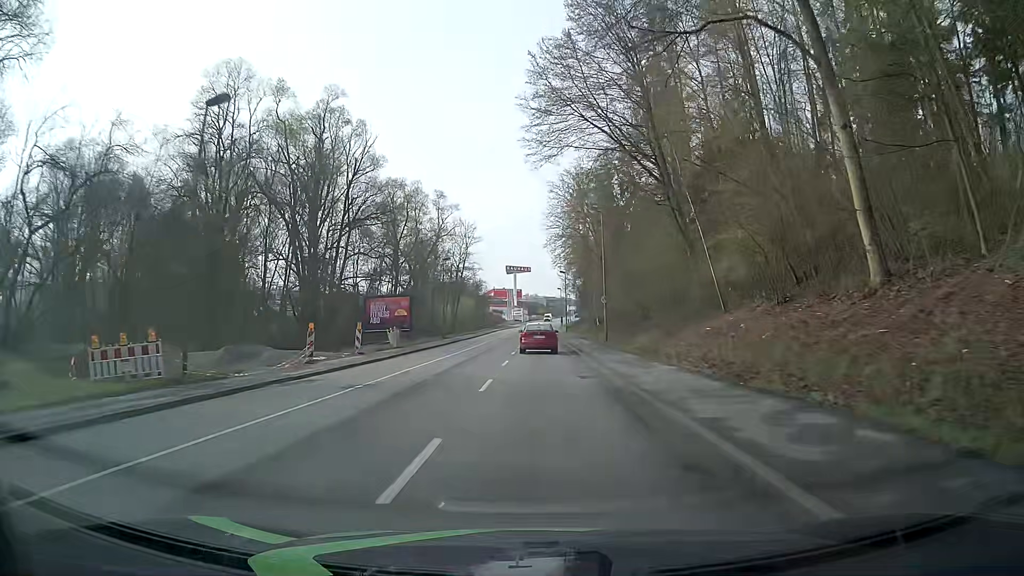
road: tertiary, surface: asphalt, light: Day
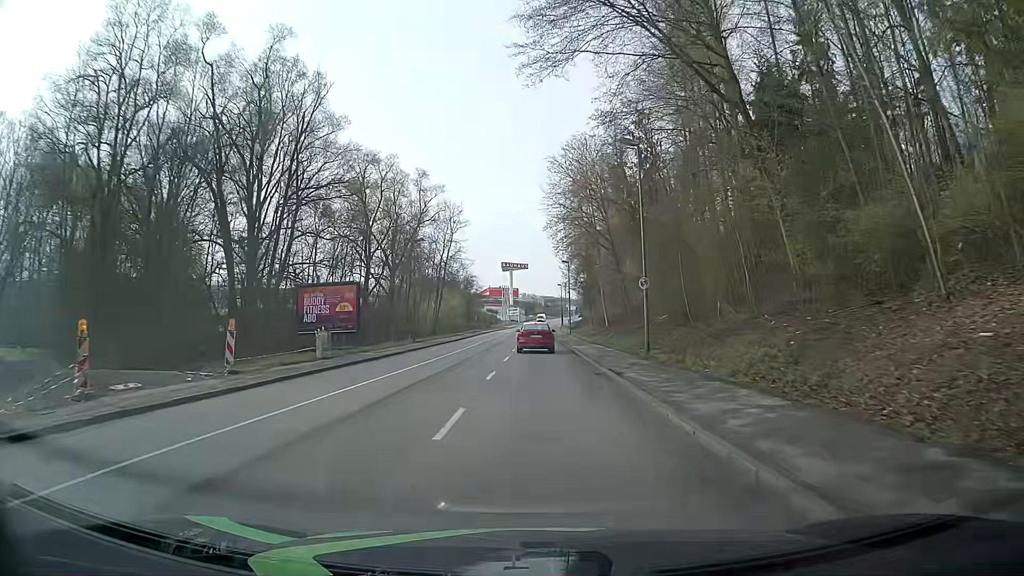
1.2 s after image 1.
(+0.3, +15.2) m; +1°
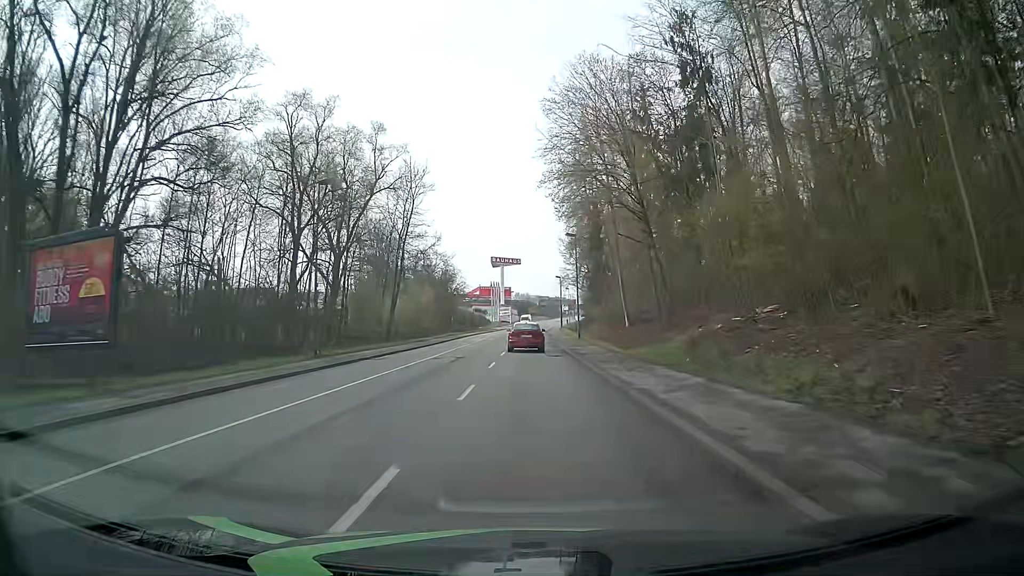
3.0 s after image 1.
(+0.1, +22.8) m; 0°
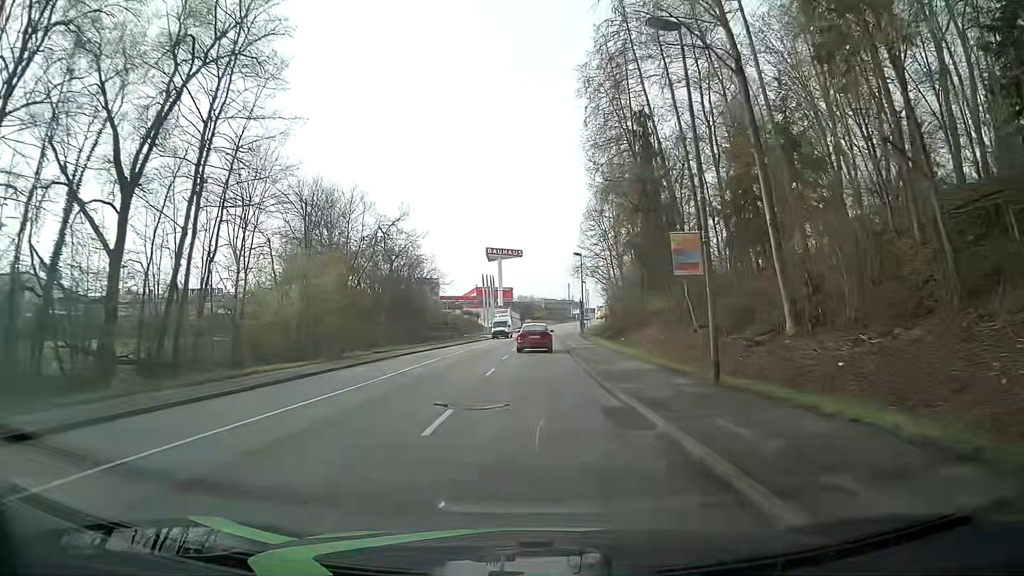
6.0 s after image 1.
(+0.1, +38.0) m; 0°
(0, +10) (0, +20) (0, +30) (0, +40) (0, +50) (0, +60) (+1, +70) (+1, +80) (+2, +90) (+2, +100) m
